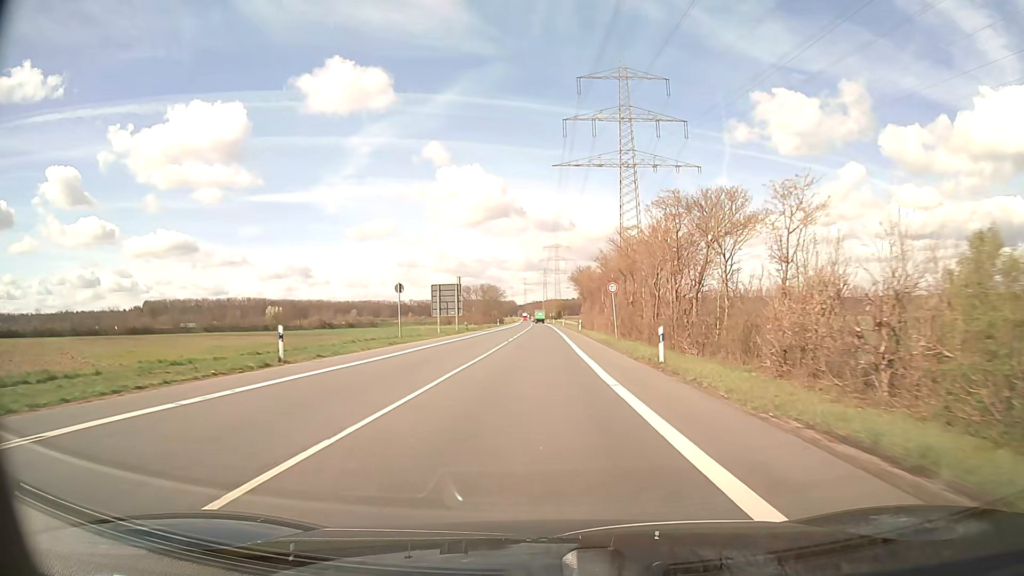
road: secondary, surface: asphalt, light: Day
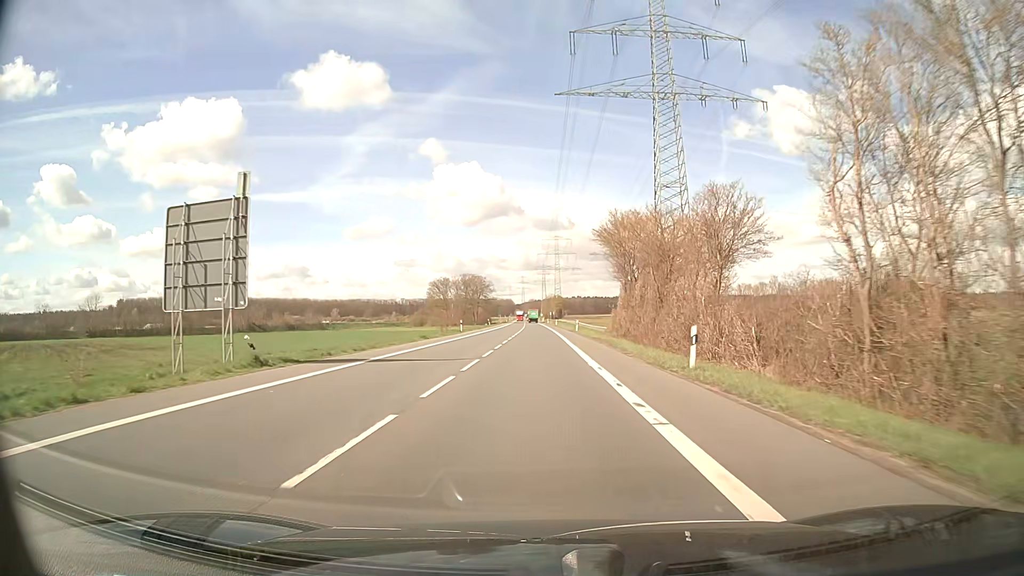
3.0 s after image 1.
(+0.1, +52.7) m; 0°
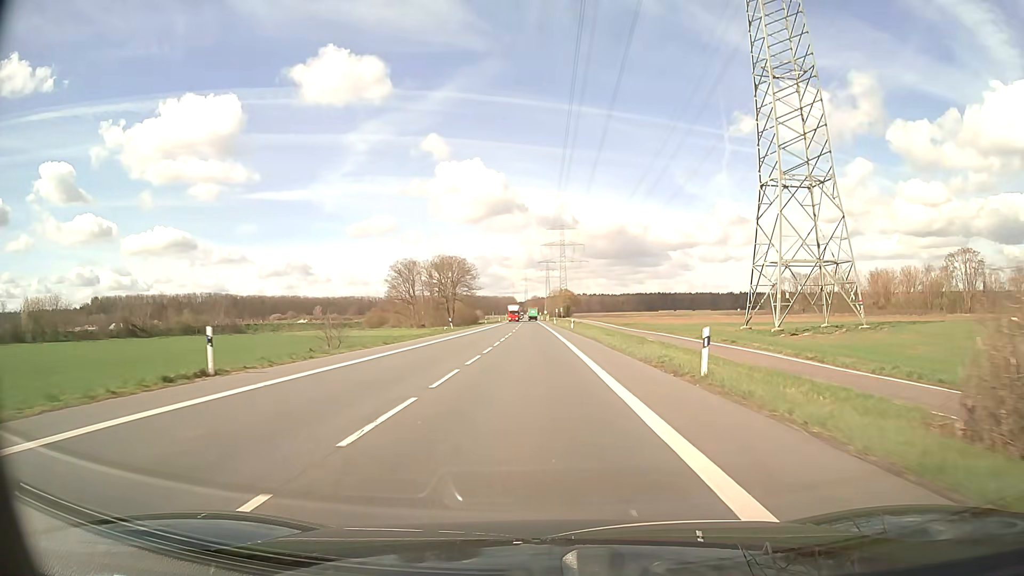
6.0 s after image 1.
(0.0, +52.8) m; 0°
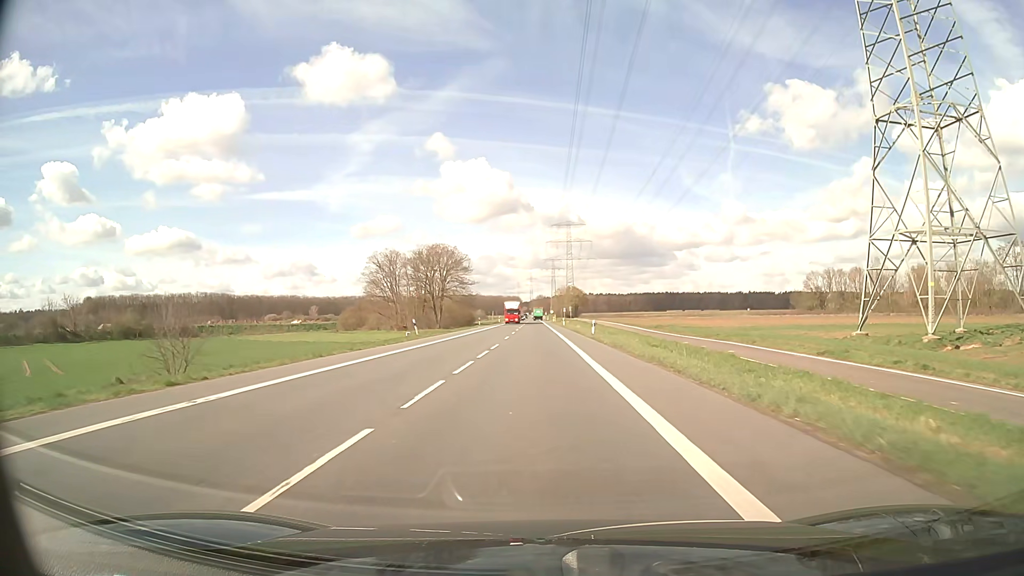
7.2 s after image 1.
(-0.1, +21.1) m; -1°
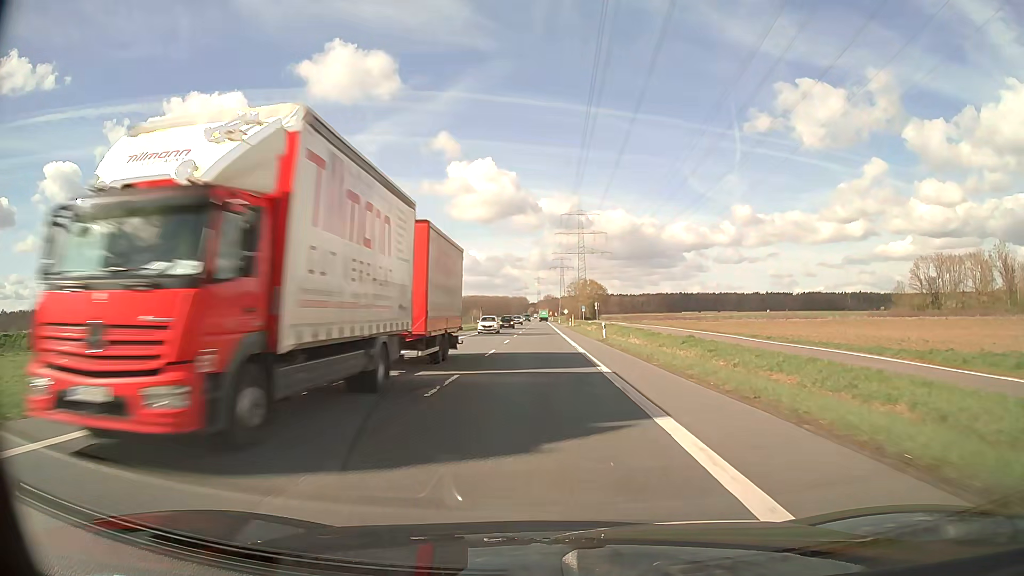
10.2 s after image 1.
(-0.4, +52.8) m; -1°
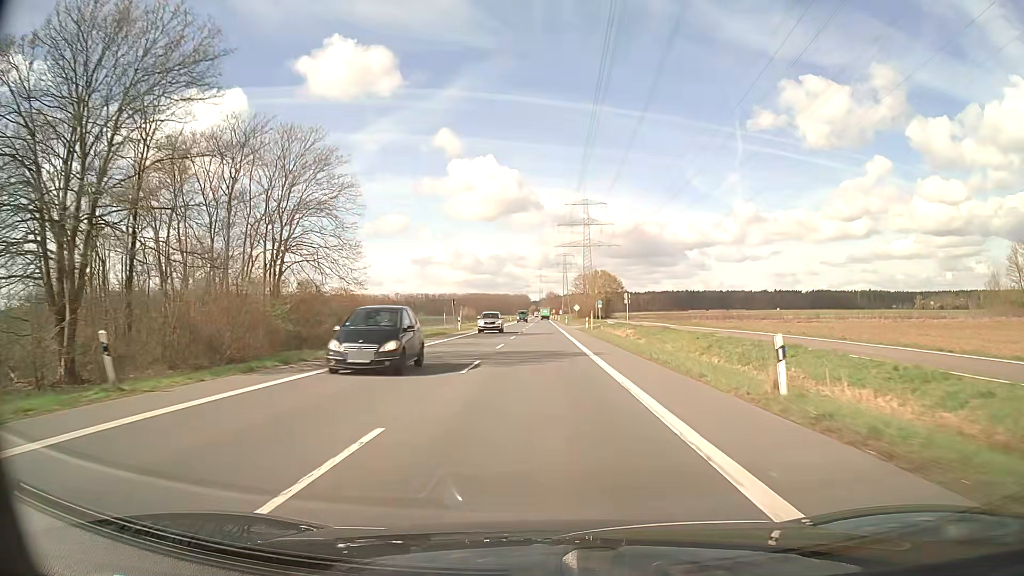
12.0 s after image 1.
(0.0, +31.7) m; 0°
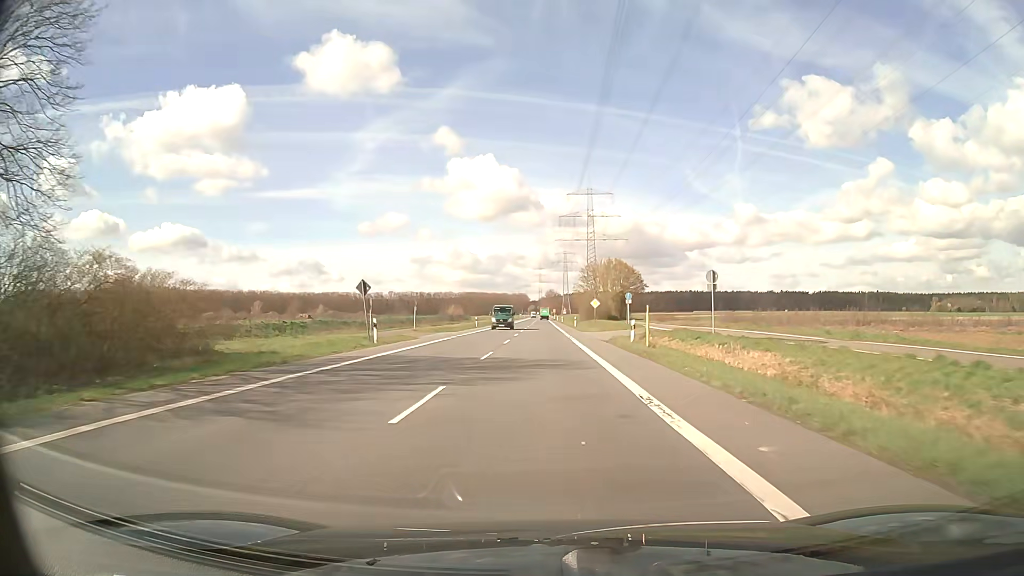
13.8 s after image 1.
(0.0, +31.6) m; 0°
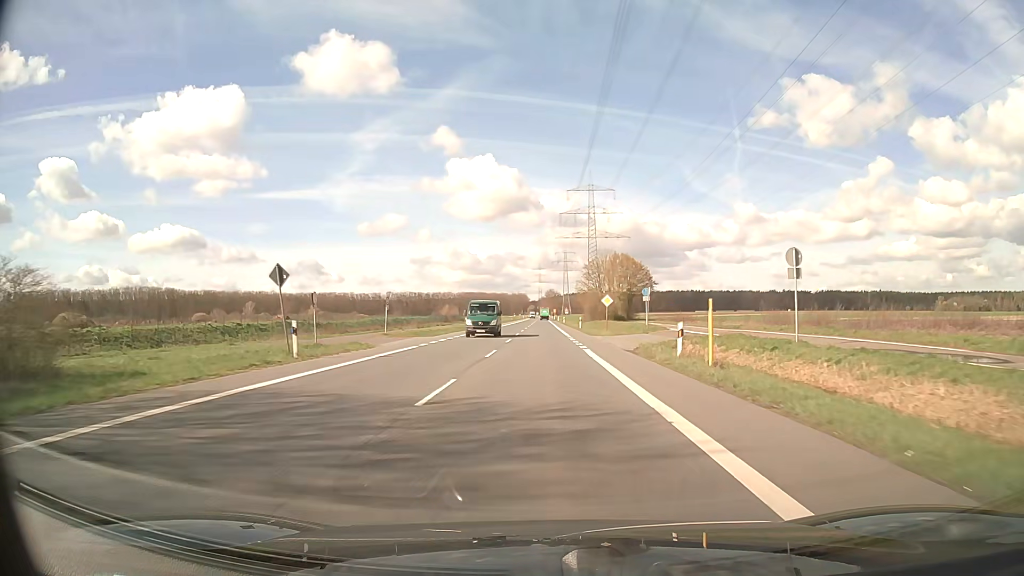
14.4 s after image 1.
(0.0, +10.5) m; 0°
(0, +10) (0, +20) (0, +30) (0, +40) (0, +50) (0, +60) (0, +70) (0, +80) (0, +90) (0, +100) m
